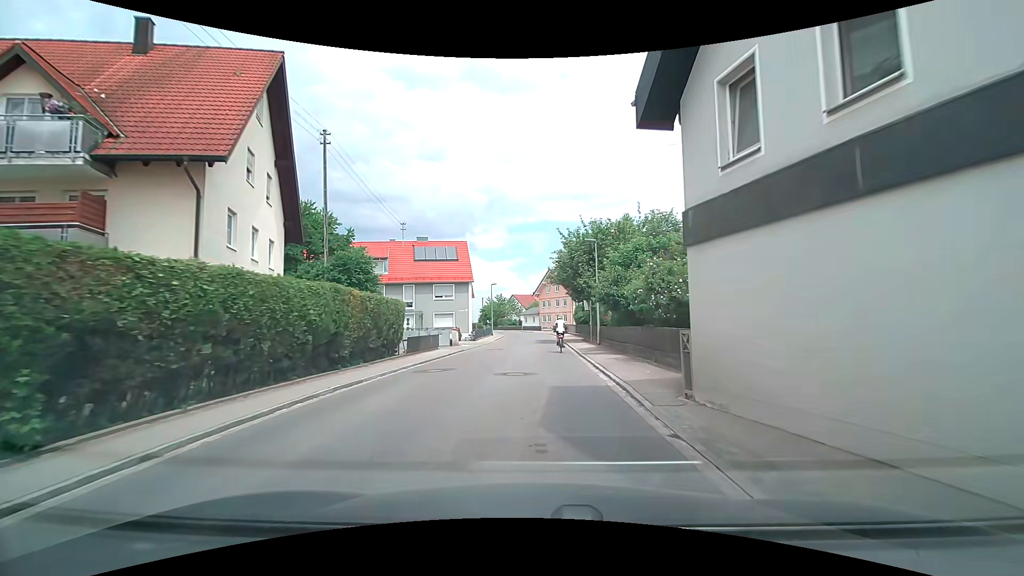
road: tertiary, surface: asphalt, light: Day
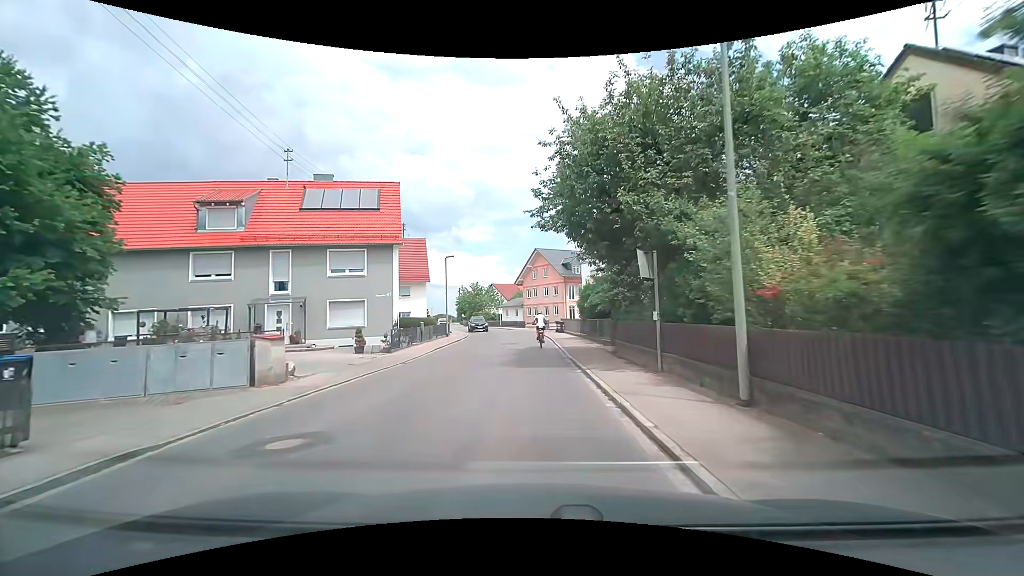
(+0.4, +22.0) m; +2°
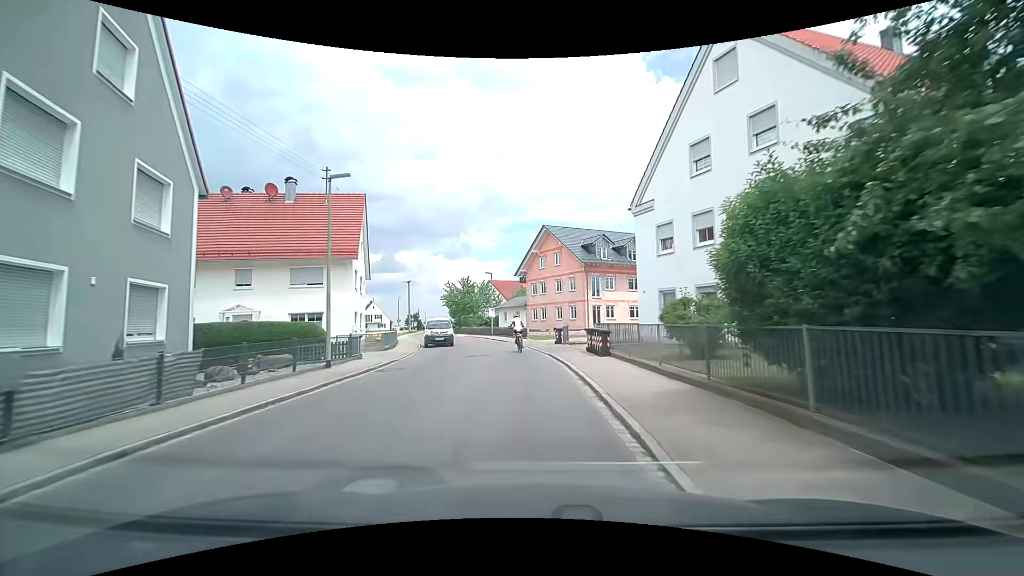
(0.0, +23.0) m; 0°
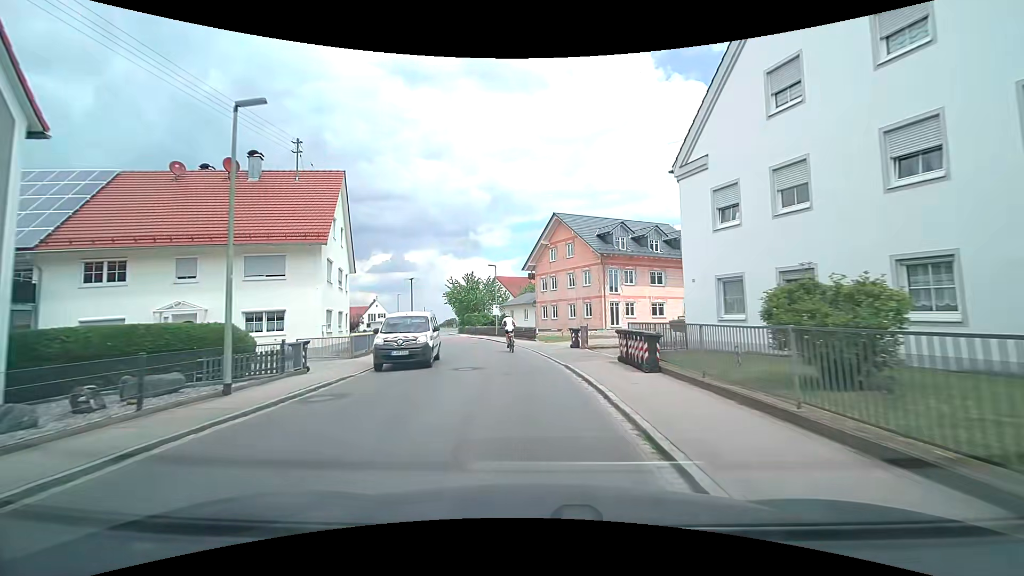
(-0.1, +5.8) m; -1°
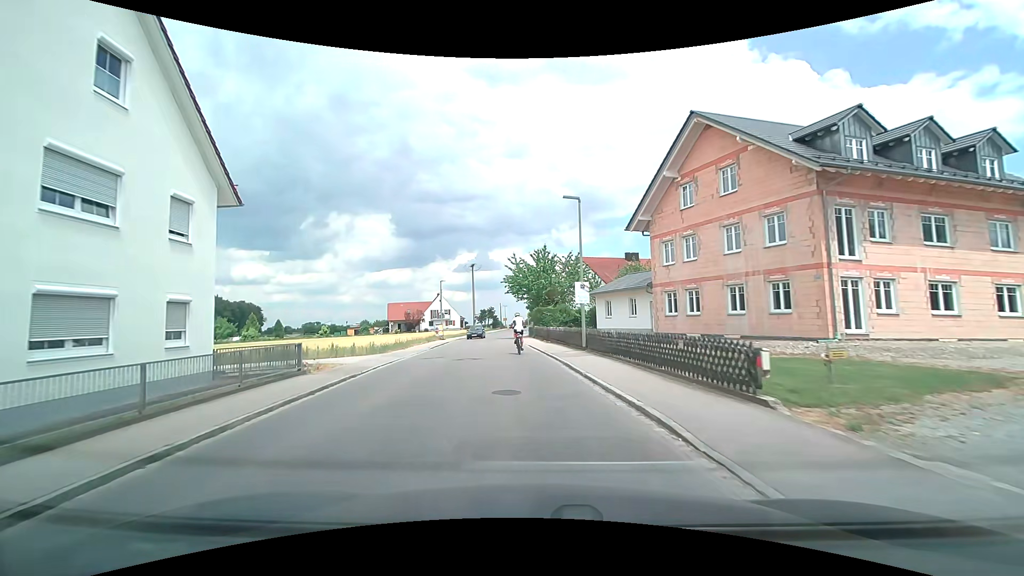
(-1.6, +23.3) m; -10°
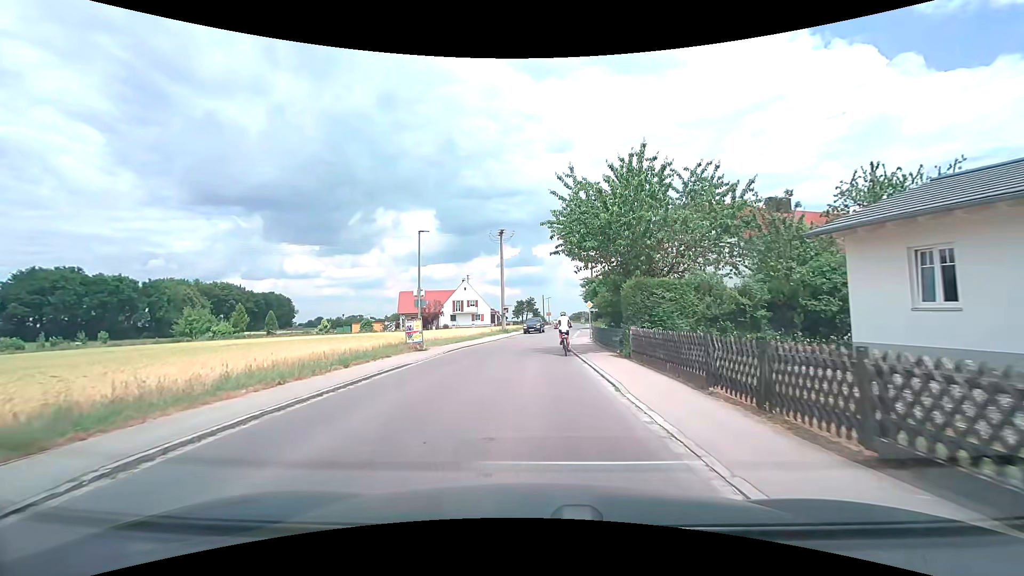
(-1.5, +26.6) m; -5°
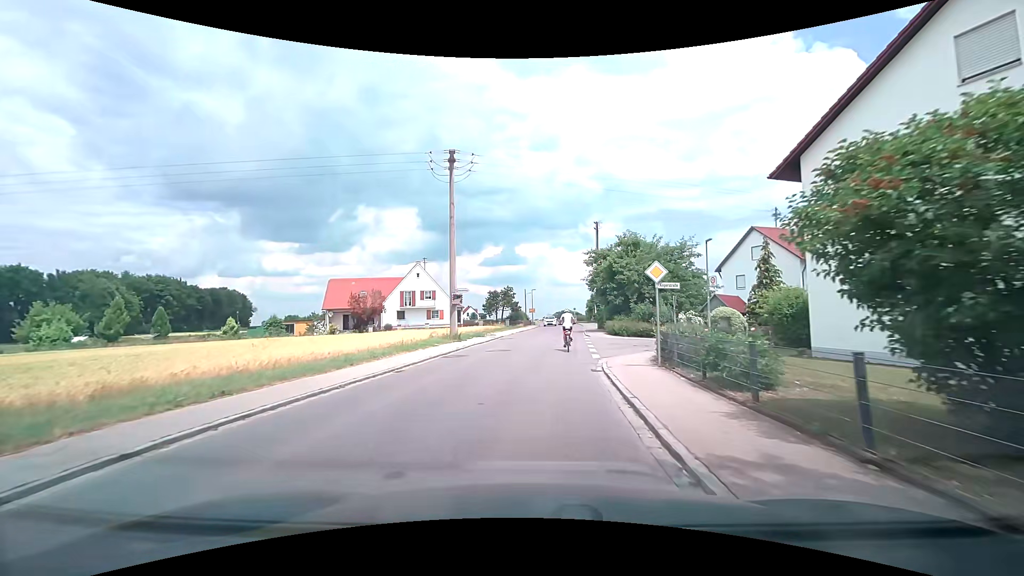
(+0.3, +24.4) m; +2°
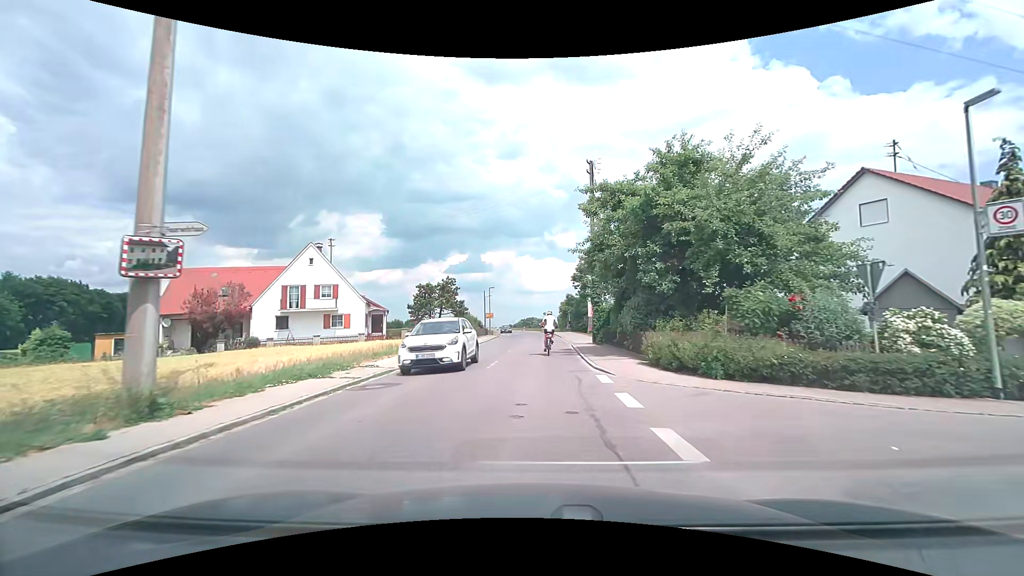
(+1.0, +21.7) m; +4°
